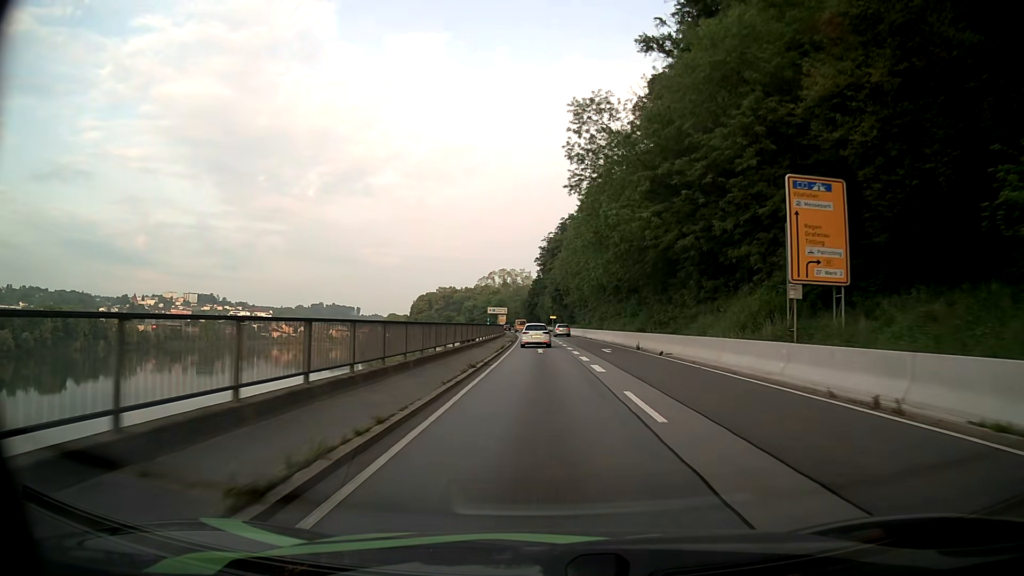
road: primary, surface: asphalt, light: Day
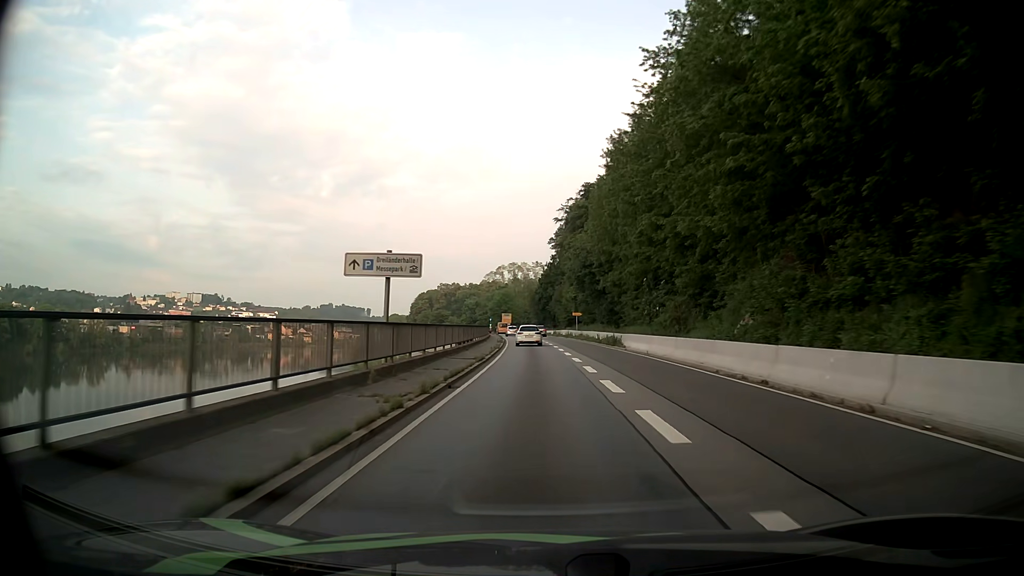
(-0.8, +53.9) m; -1°
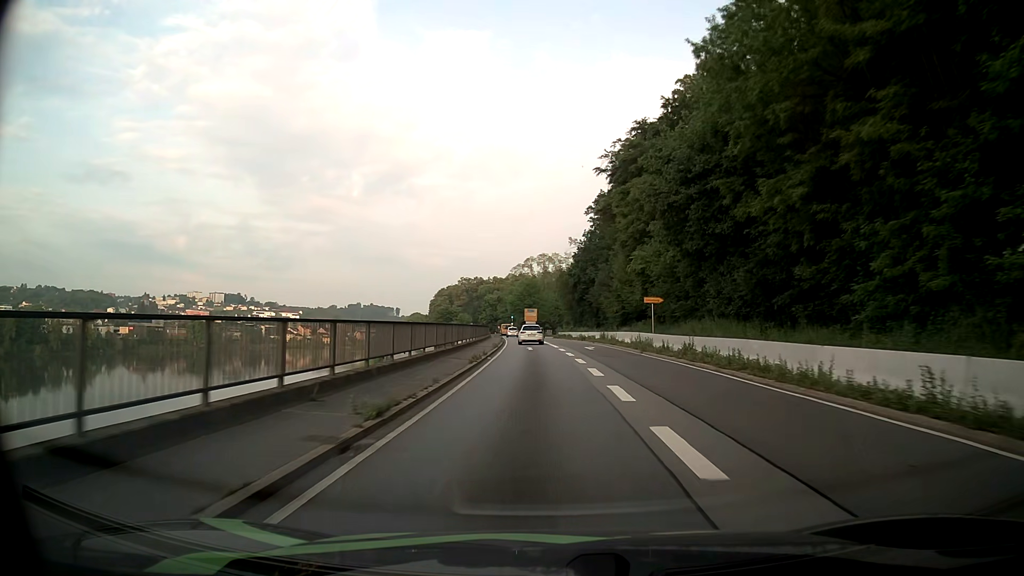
(-0.9, +44.0) m; -3°
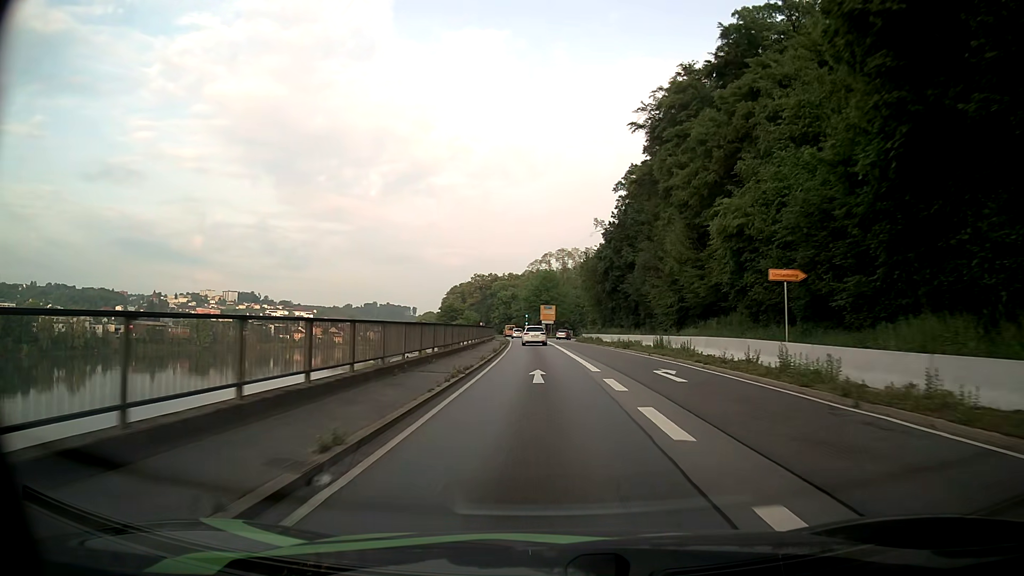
(-0.2, +22.0) m; -1°
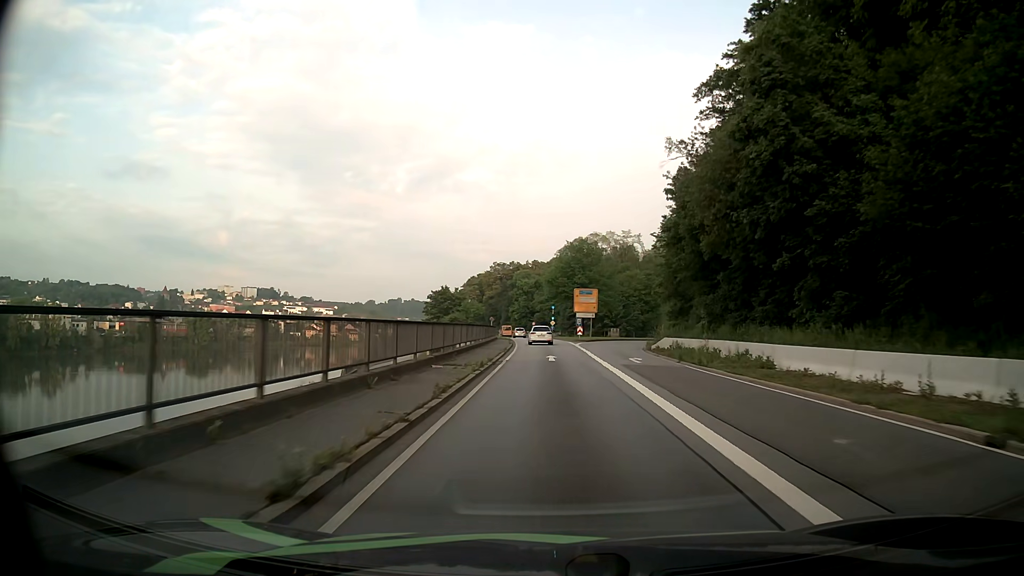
(-1.2, +42.8) m; -2°
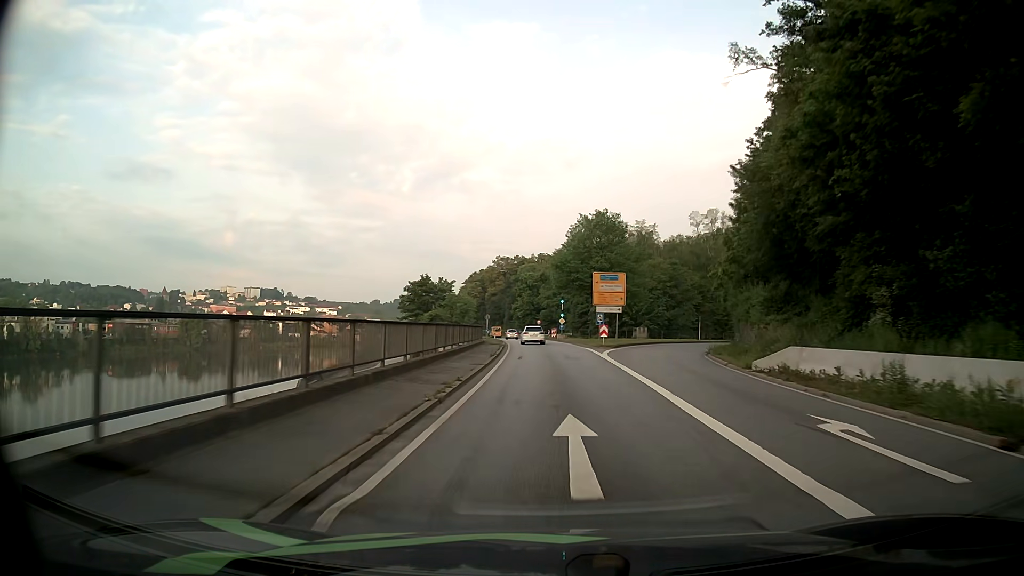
(-0.1, +20.9) m; 0°
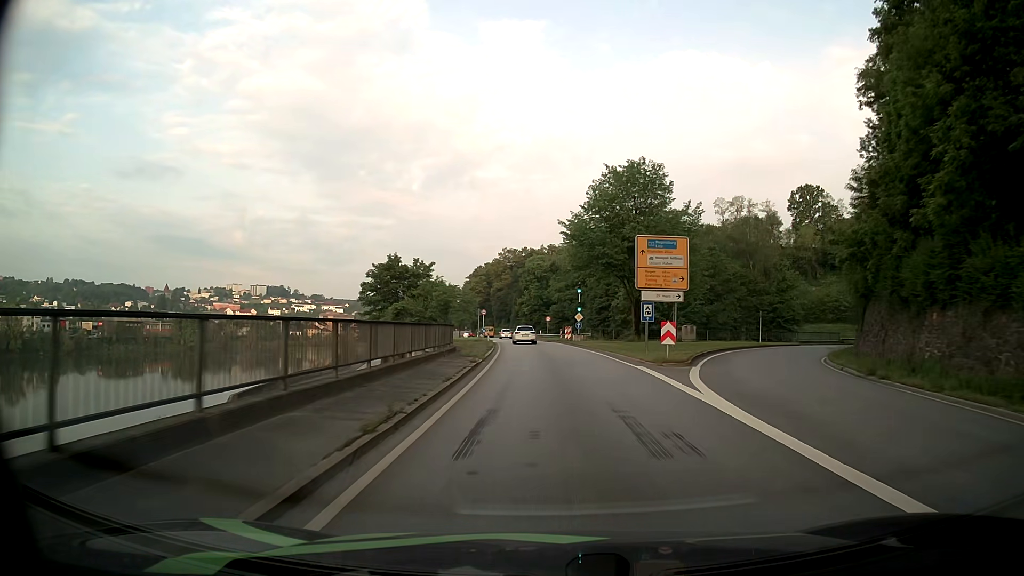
(-0.3, +20.7) m; -1°
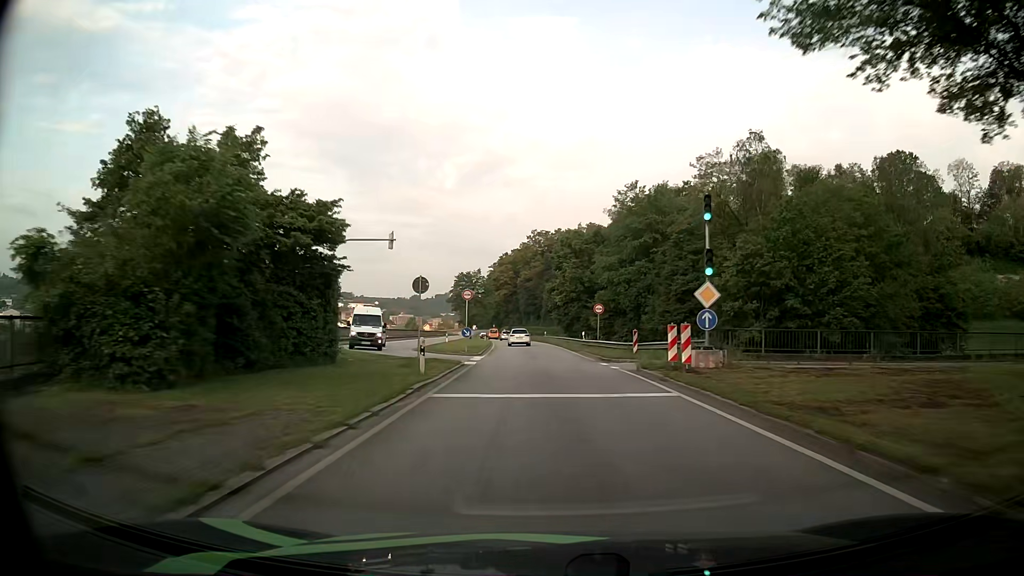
(-0.8, +40.9) m; -3°
(0, +10) (0, +20) (-1, +30) (-1, +40) (-2, +50) (-3, +60) (-3, +70) (-4, +80) (-5, +90) (-6, +100) m
